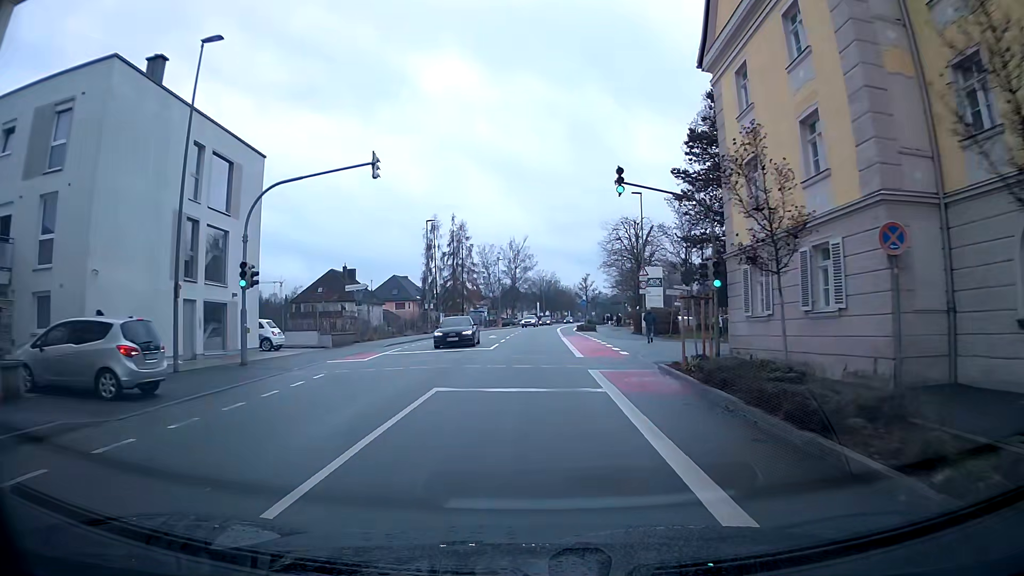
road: tertiary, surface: asphalt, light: Day
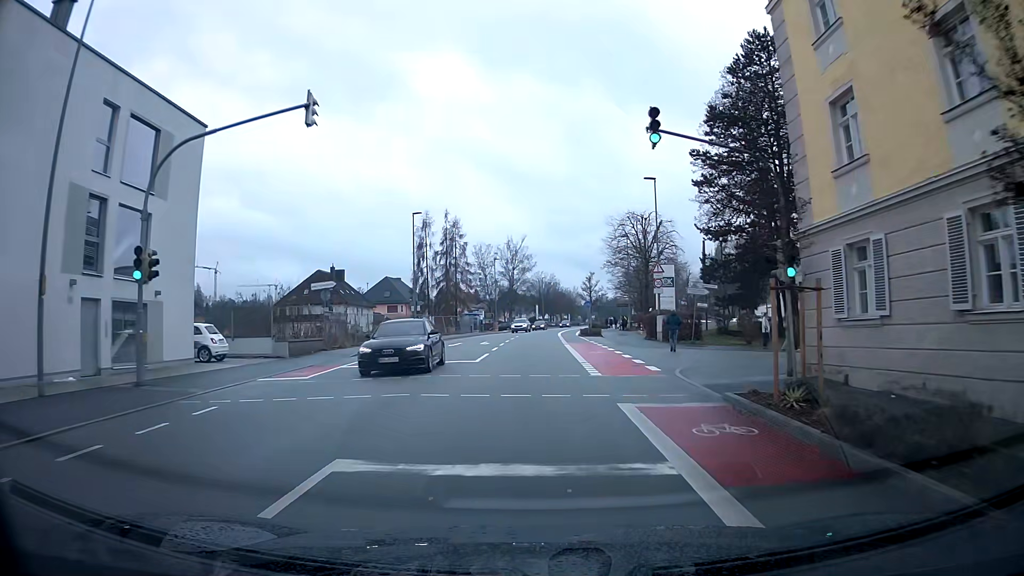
(0.0, +6.3) m; 0°
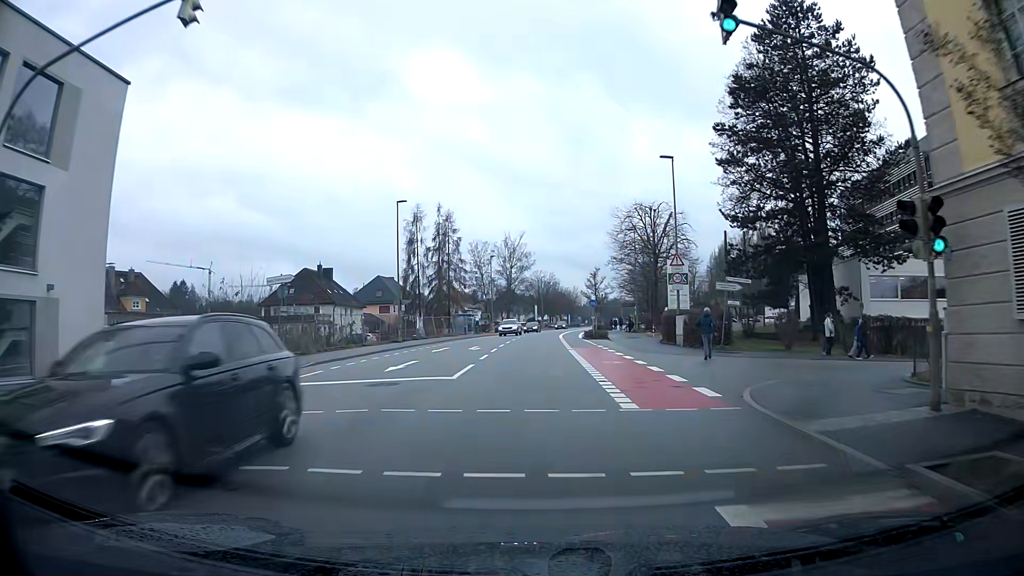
(0.0, +6.0) m; 0°
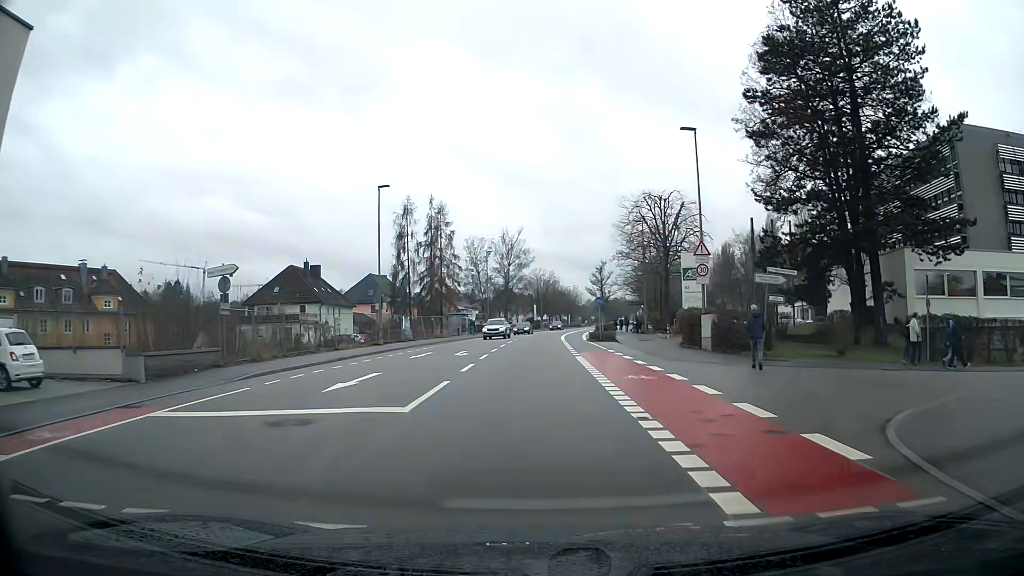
(0.0, +5.7) m; 0°
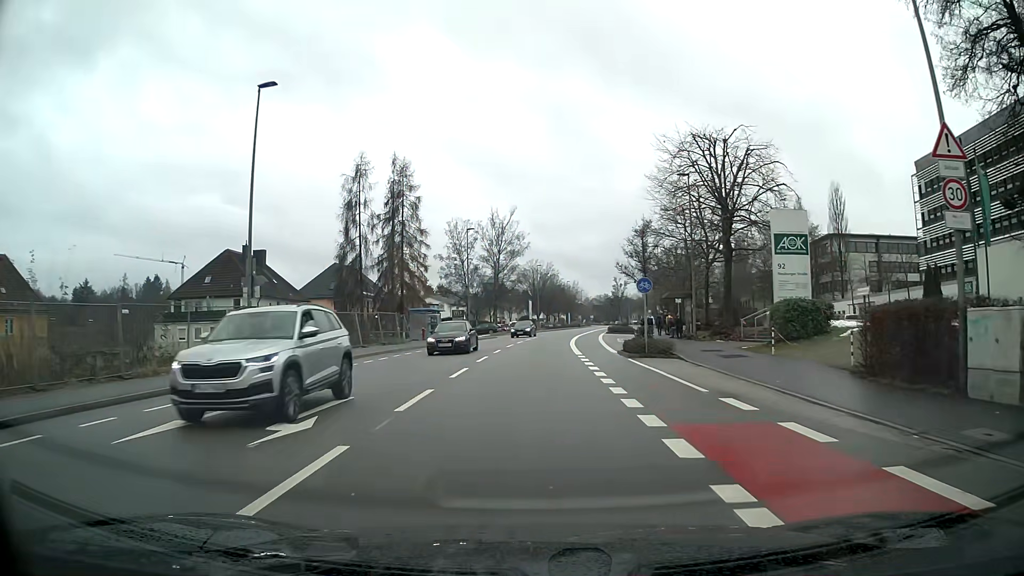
(0.0, +19.7) m; 0°
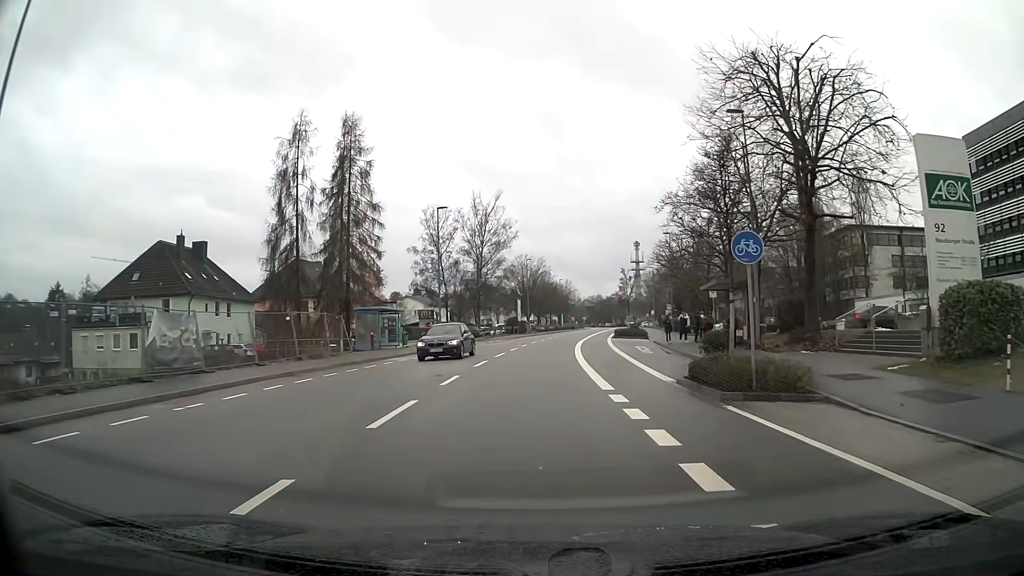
(+0.1, +13.4) m; +1°
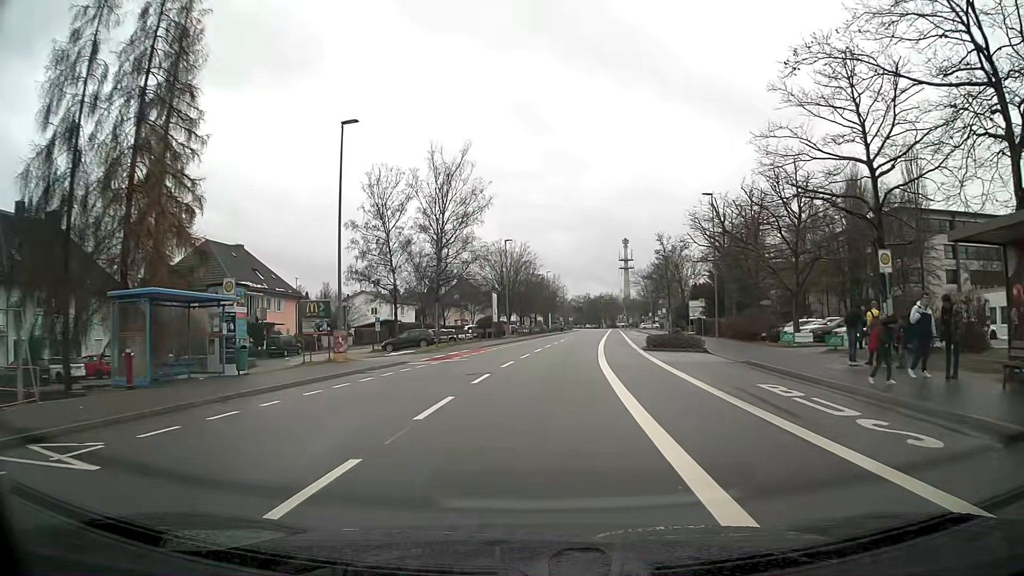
(+0.3, +22.7) m; +2°
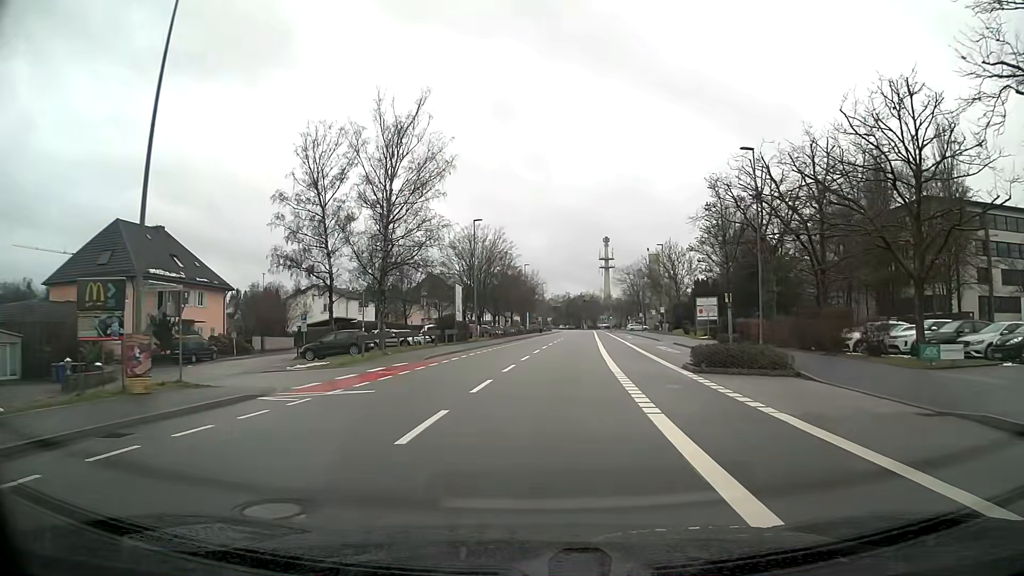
(+0.2, +13.8) m; +2°
(0, +10) (+1, +20) (+1, +30) (+2, +40) (+3, +50) (+3, +60) (+4, +70) (+5, +80) (+6, +90) (+6, +100) m
